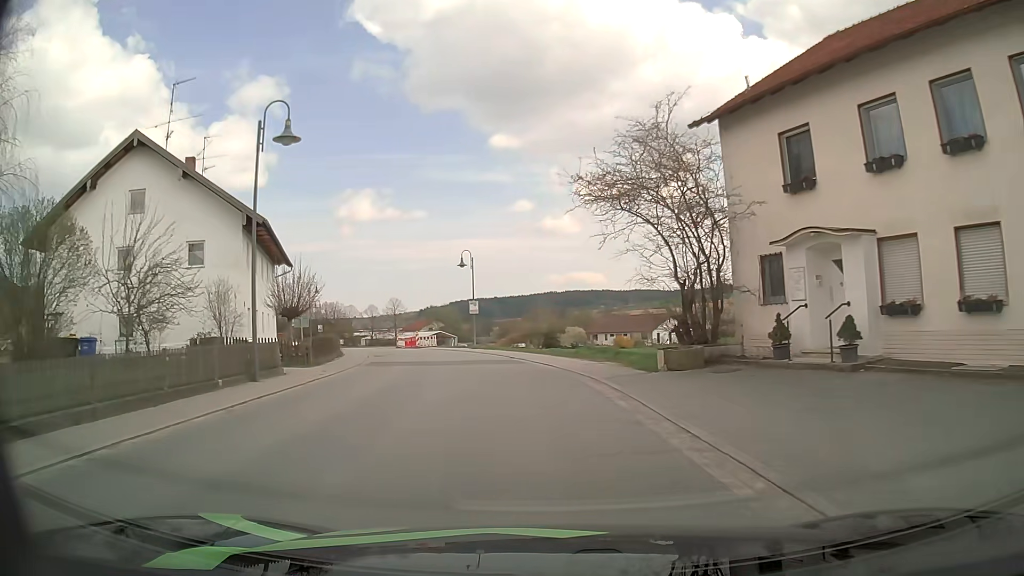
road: secondary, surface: asphalt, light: Day
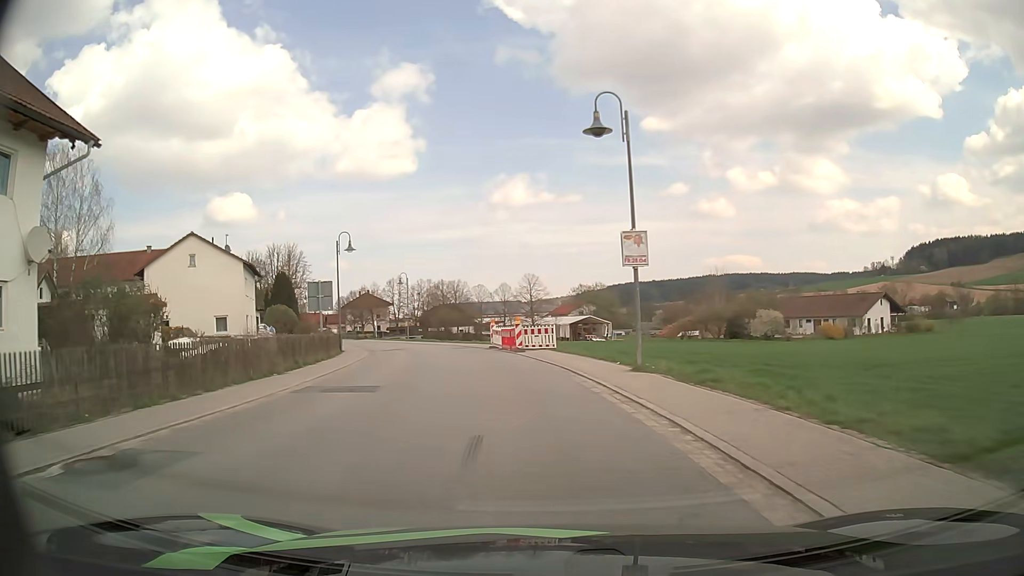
(-3.1, +31.5) m; -13°
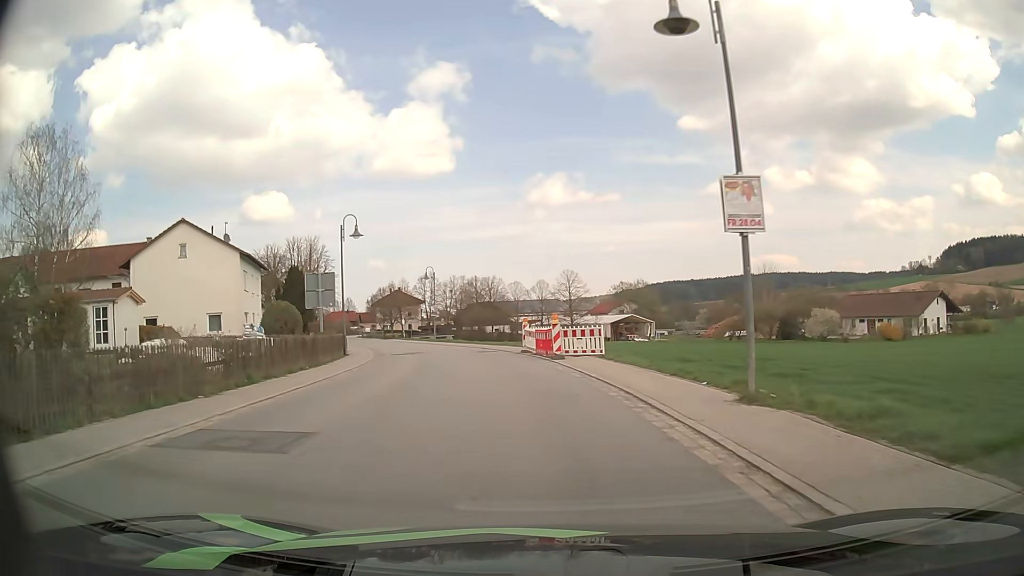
(-0.2, +6.4) m; -3°
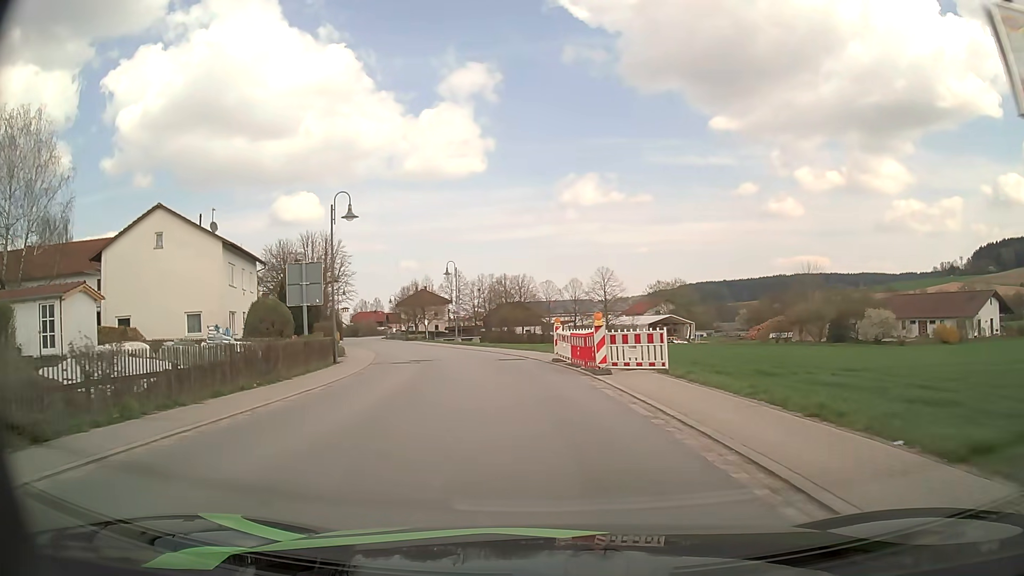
(-0.2, +6.5) m; -3°
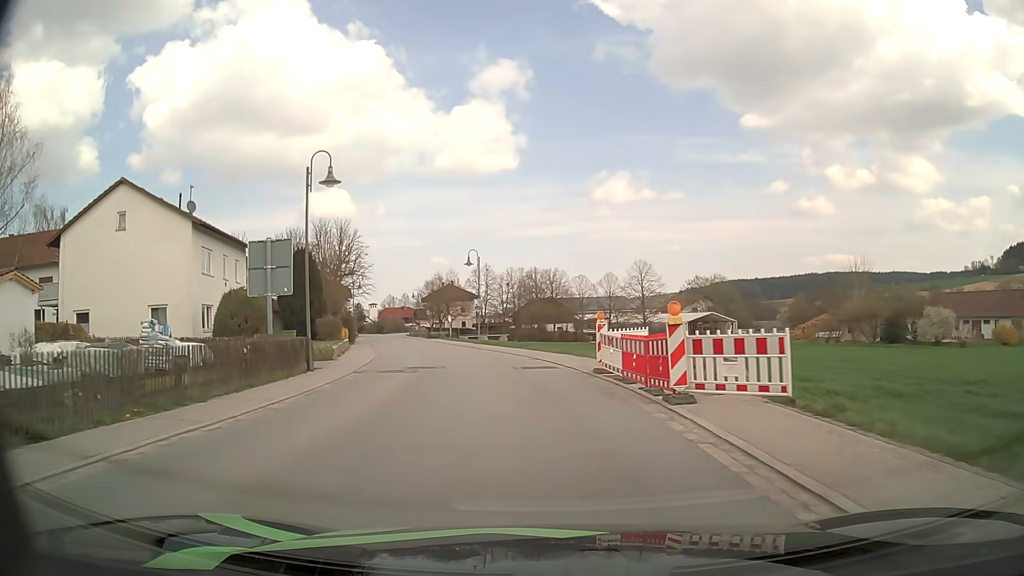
(-0.2, +6.6) m; -3°
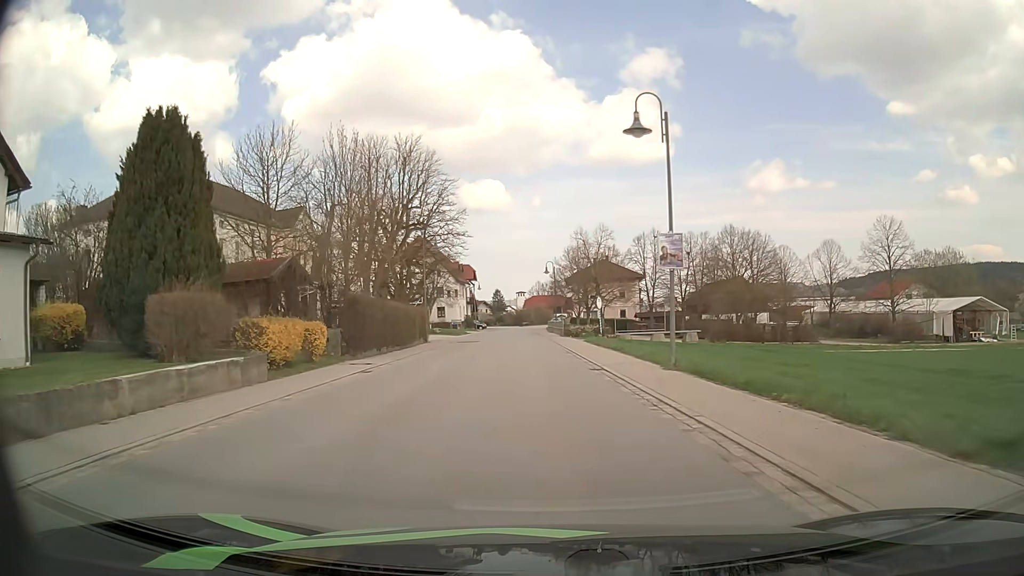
(-3.8, +33.6) m; -13°
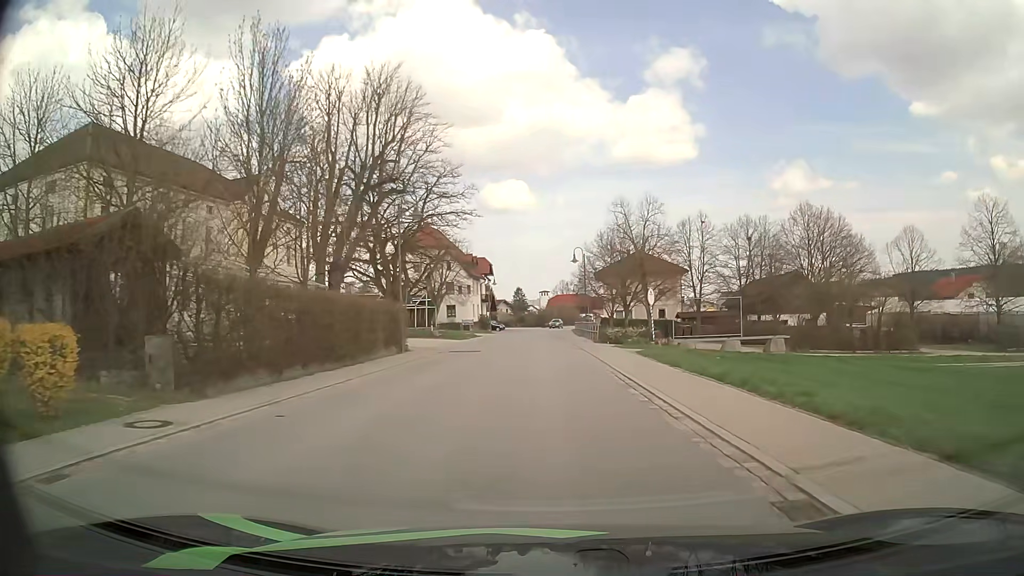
(-0.4, +13.5) m; -2°
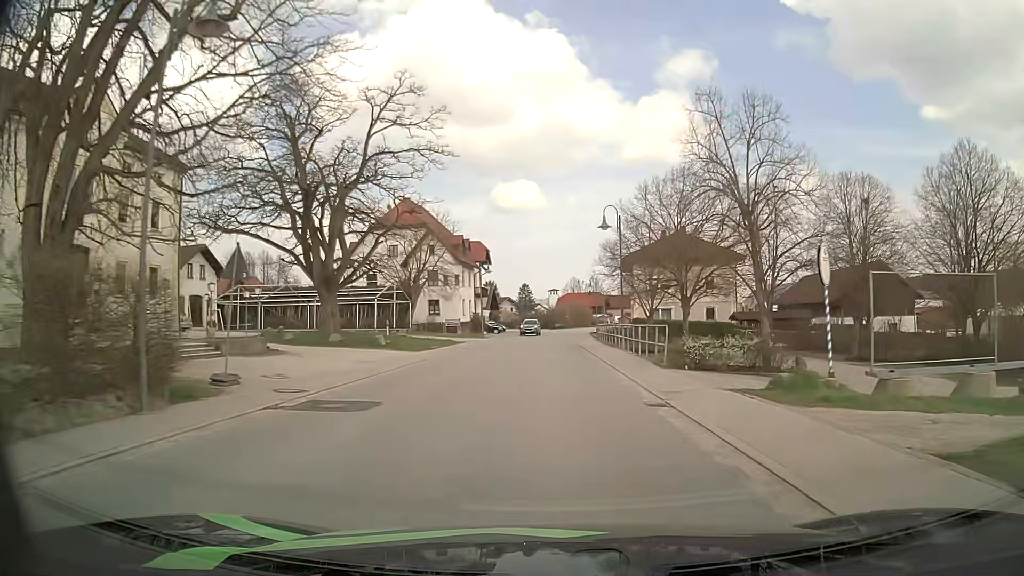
(-0.3, +20.2) m; -1°
(0, +10) (0, +20) (0, +30) (0, +40) (0, +50) (+1, +60) (+1, +70) (+2, +80) (+3, +90) (+5, +100) m
